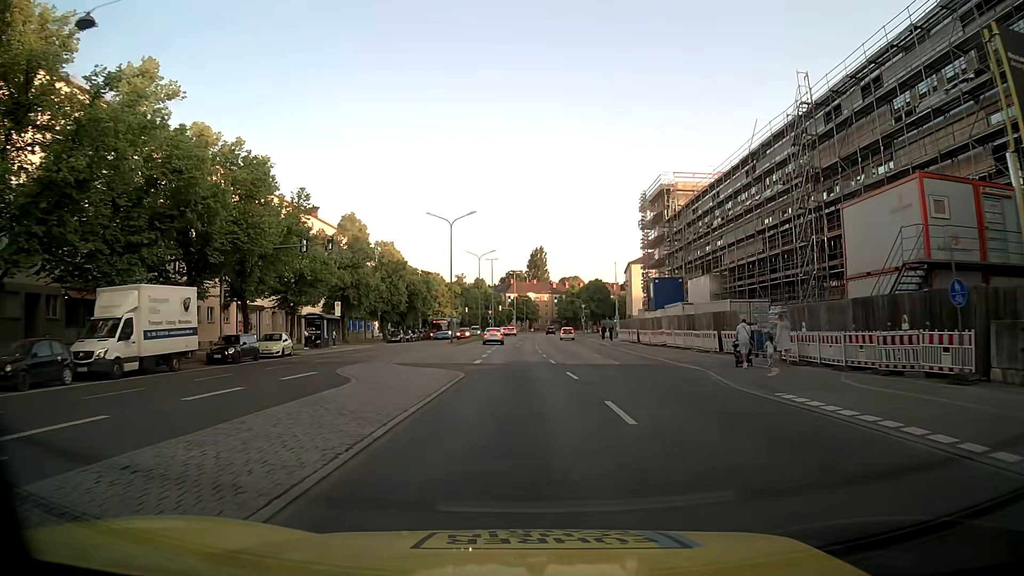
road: secondary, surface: asphalt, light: Day
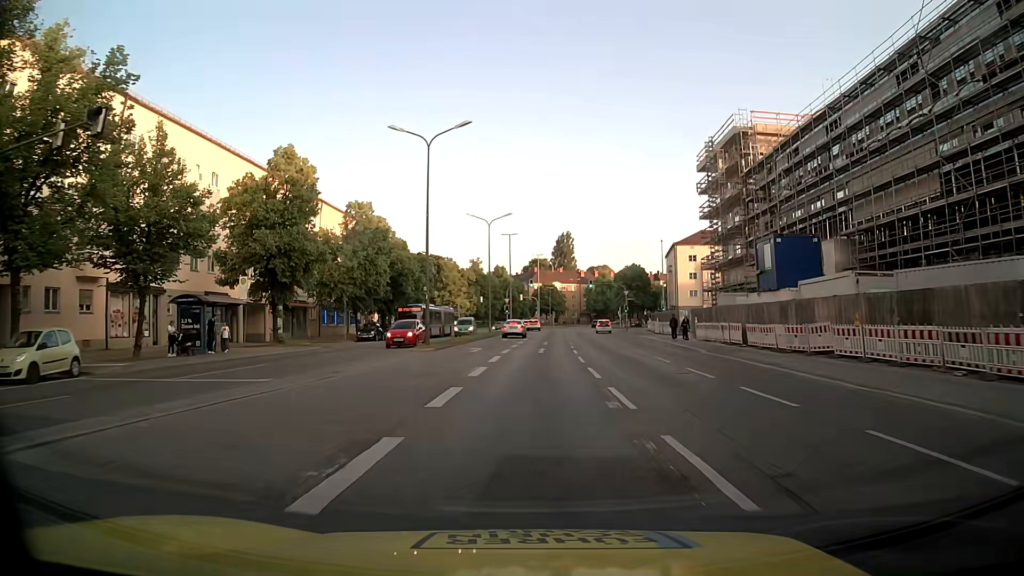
(-0.2, +22.9) m; -2°
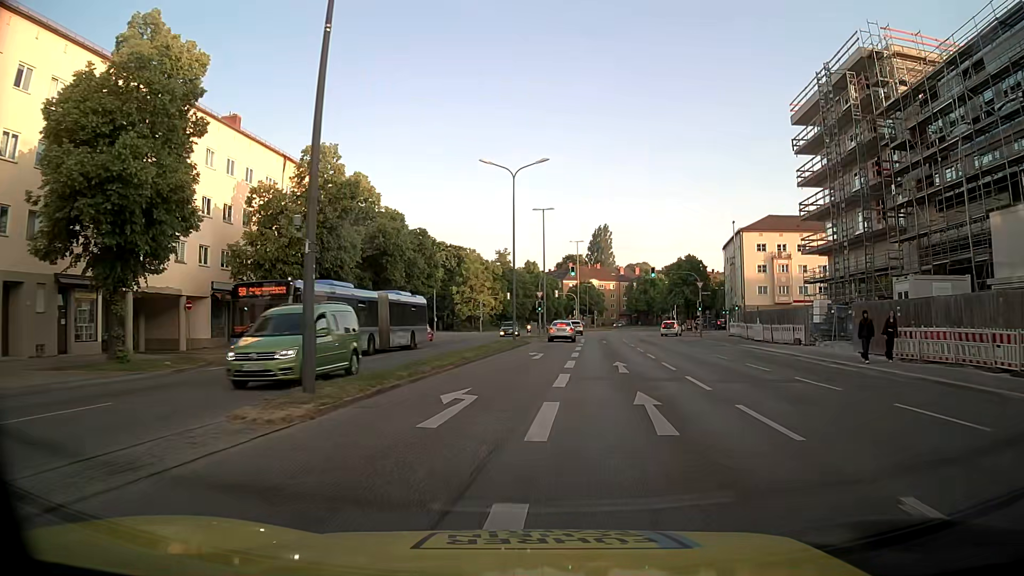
(-0.7, +20.9) m; -3°
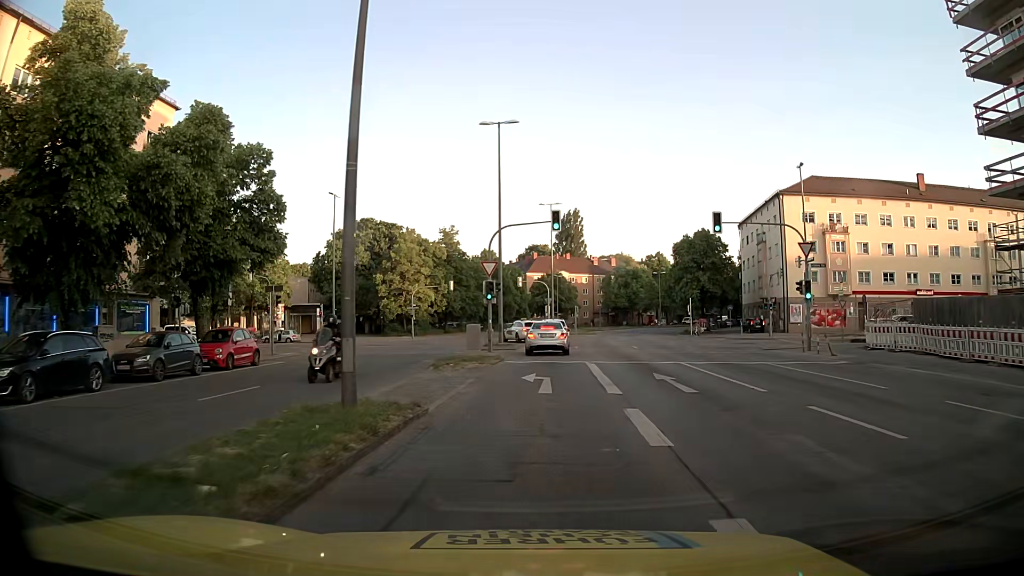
(+1.0, +30.3) m; +3°
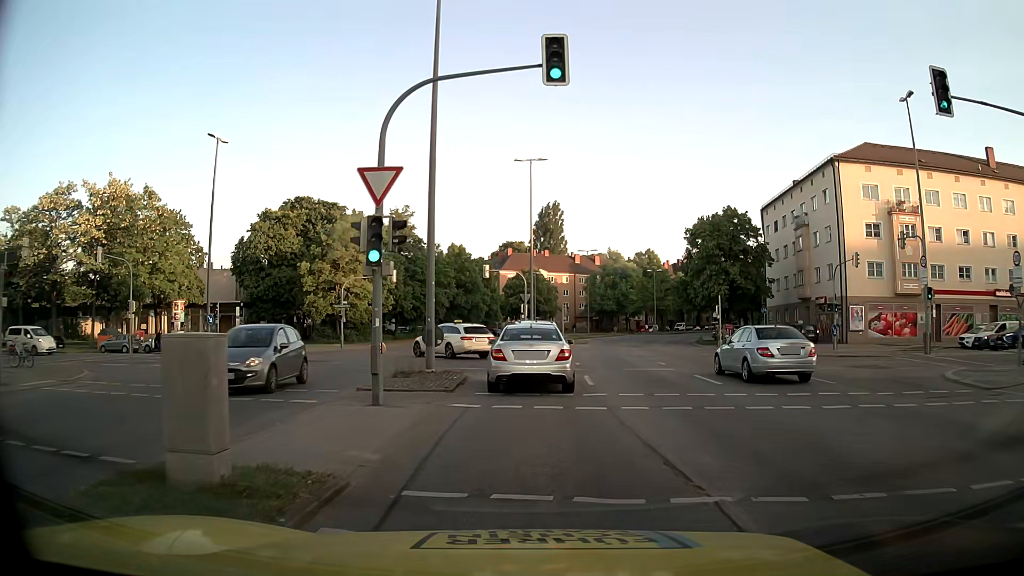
(+0.5, +18.9) m; +2°
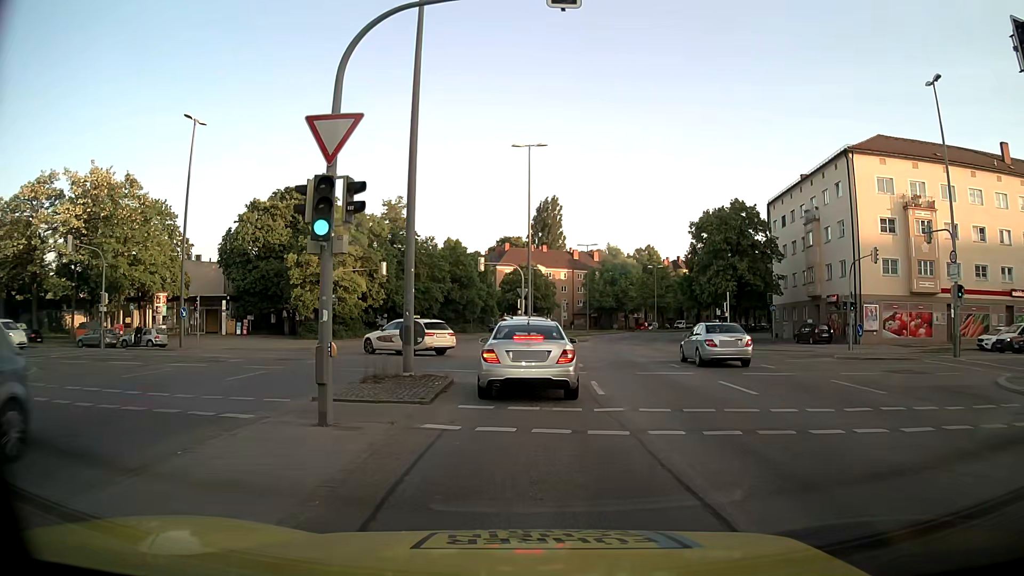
(0.0, +2.9) m; 0°
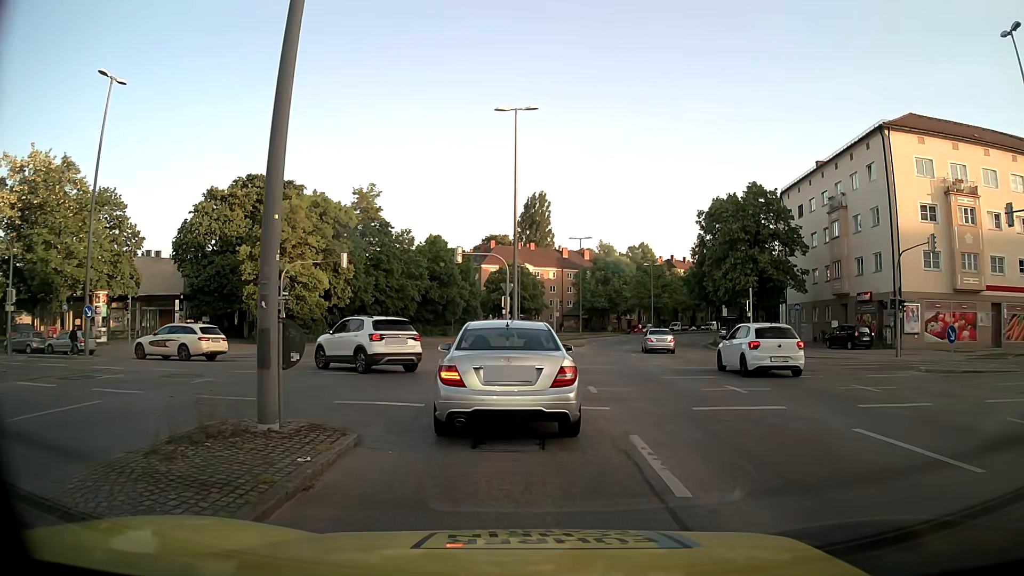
(+0.2, +7.7) m; +2°
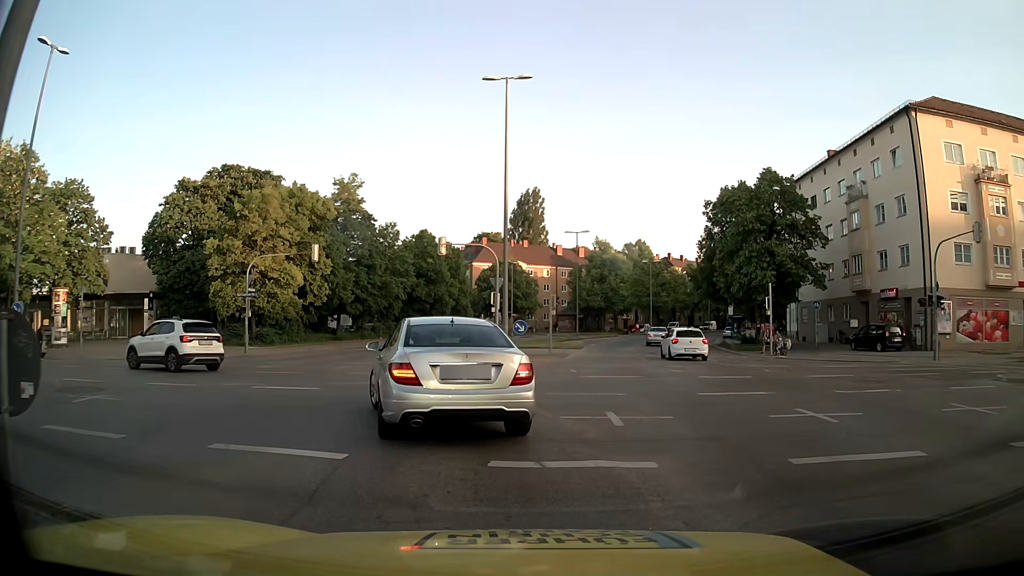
(0.0, +4.6) m; +1°
(-1, +10) (-5, +19) (-13, +24) (-23, +27) (-33, +27) (-43, +28) (-53, +29) (-63, +29) (-73, +30) (-83, +30) m
